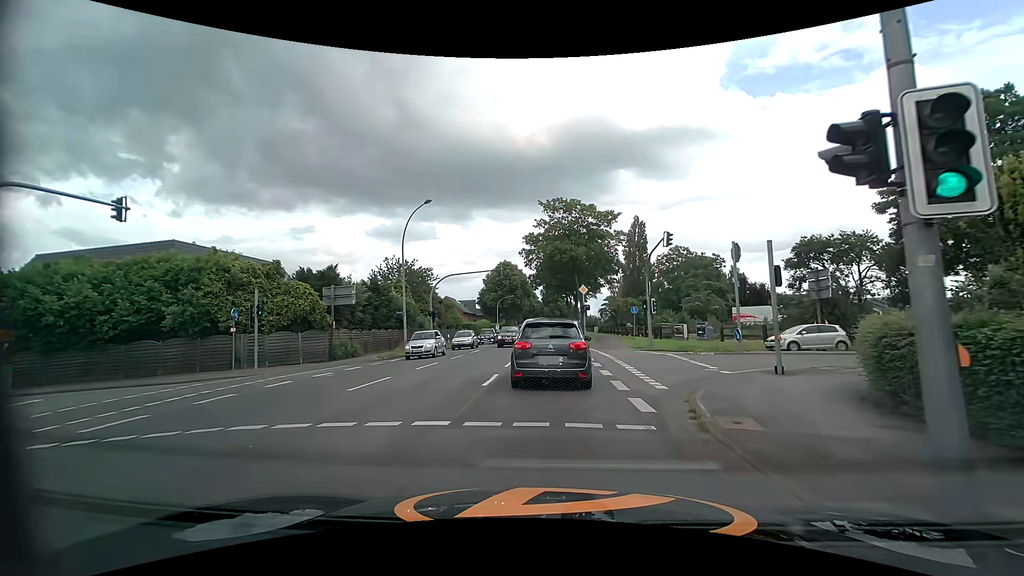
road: tertiary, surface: asphalt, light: Day
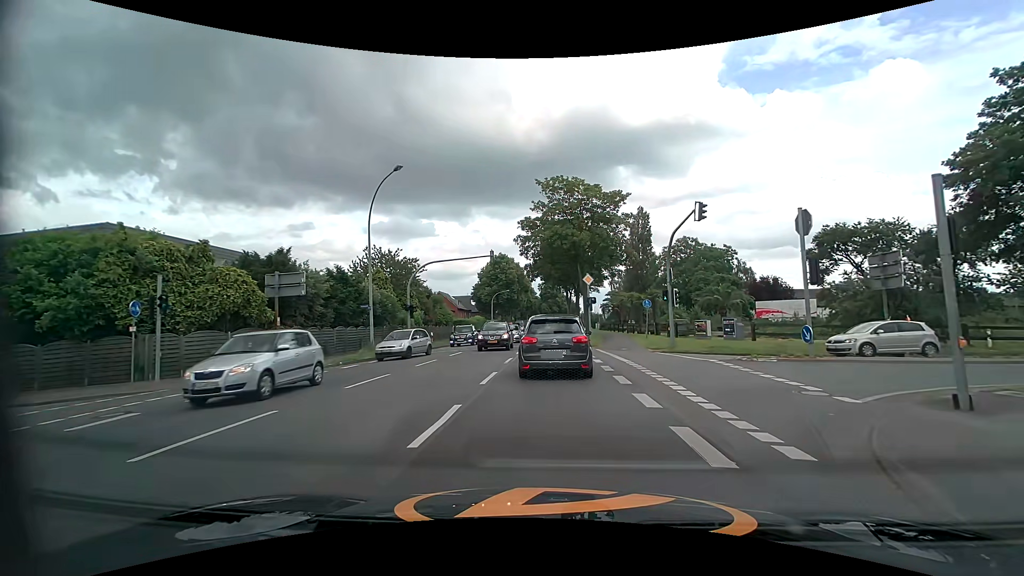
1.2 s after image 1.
(0.0, +6.3) m; +1°
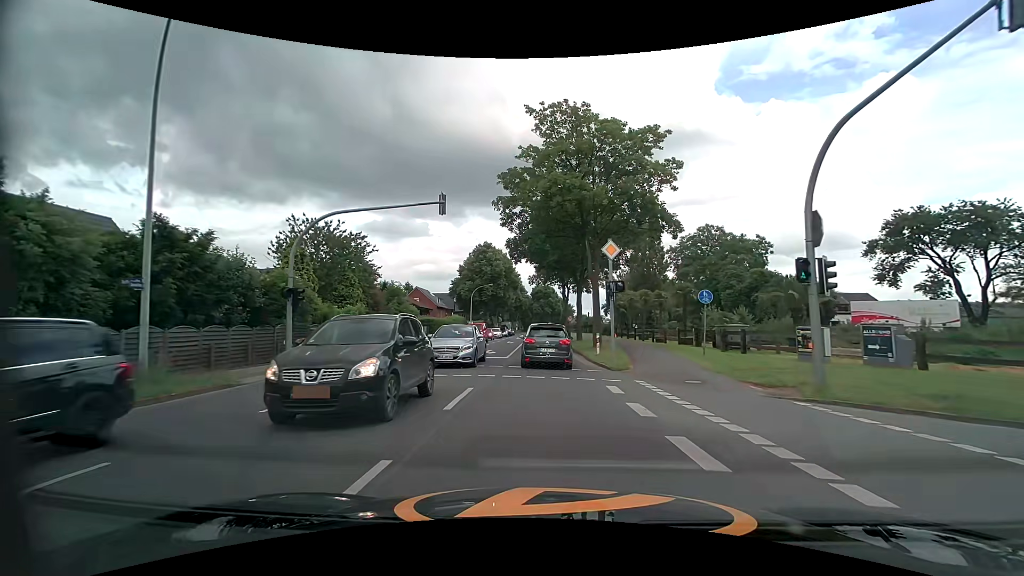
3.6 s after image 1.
(-0.2, +15.7) m; -1°
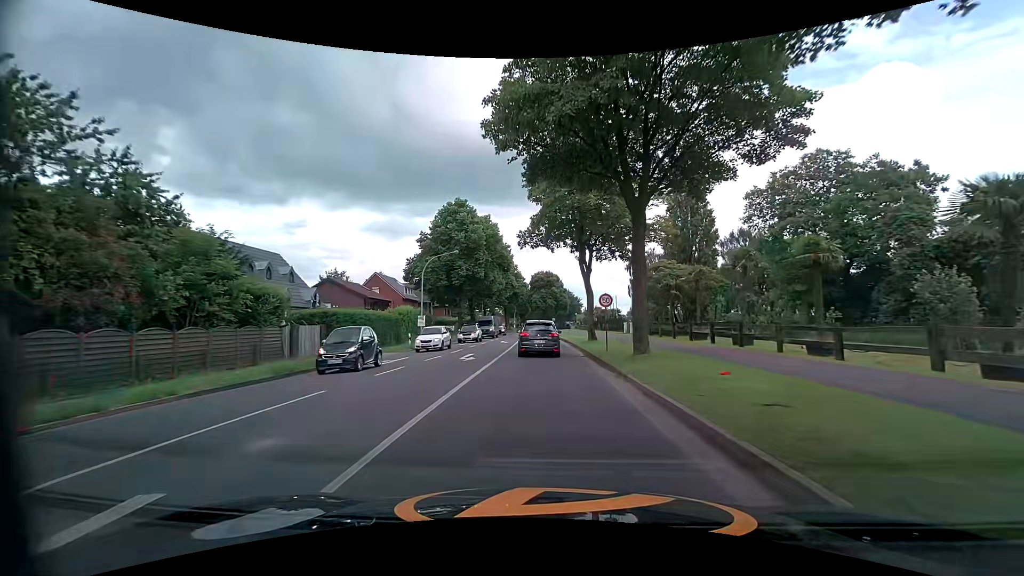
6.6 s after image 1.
(+0.1, +28.5) m; -1°
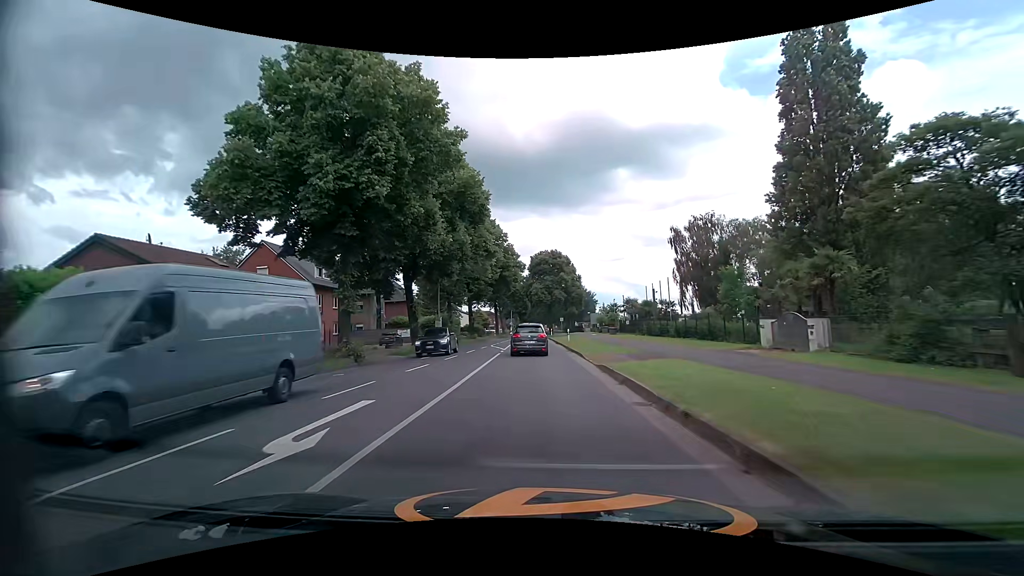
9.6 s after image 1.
(+0.2, +34.7) m; 0°
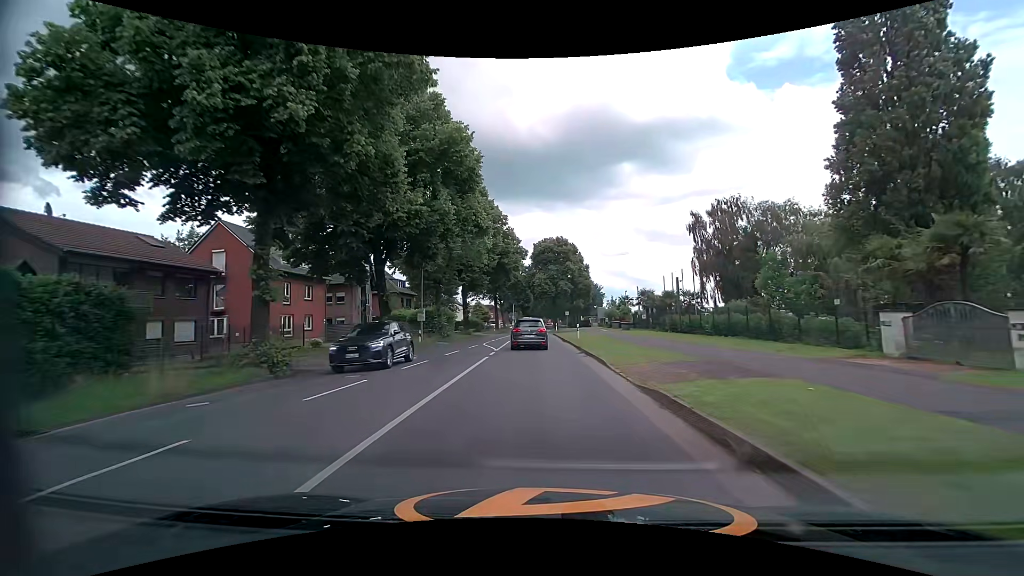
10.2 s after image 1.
(0.0, +7.3) m; 0°
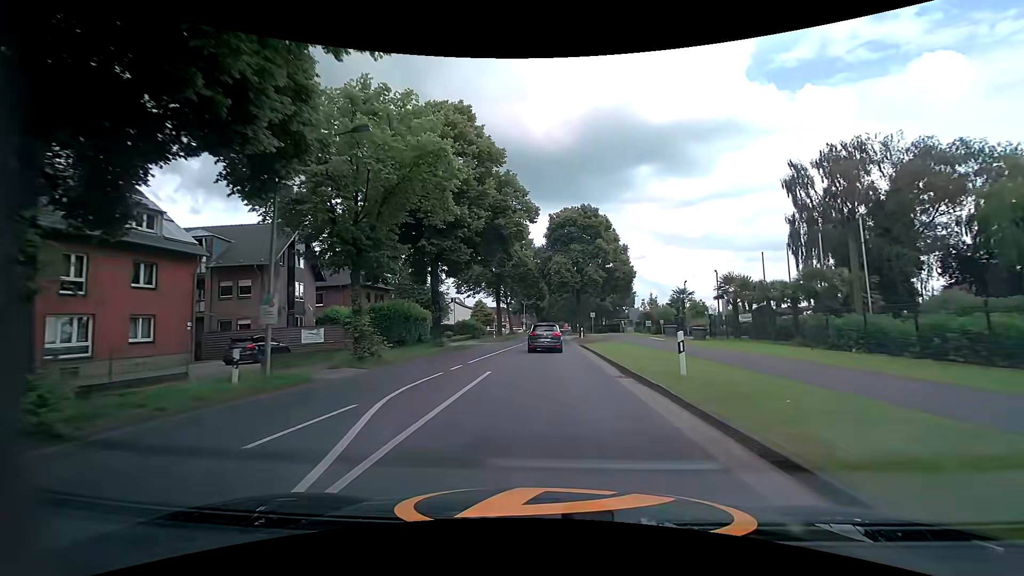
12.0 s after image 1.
(-0.4, +21.8) m; -2°
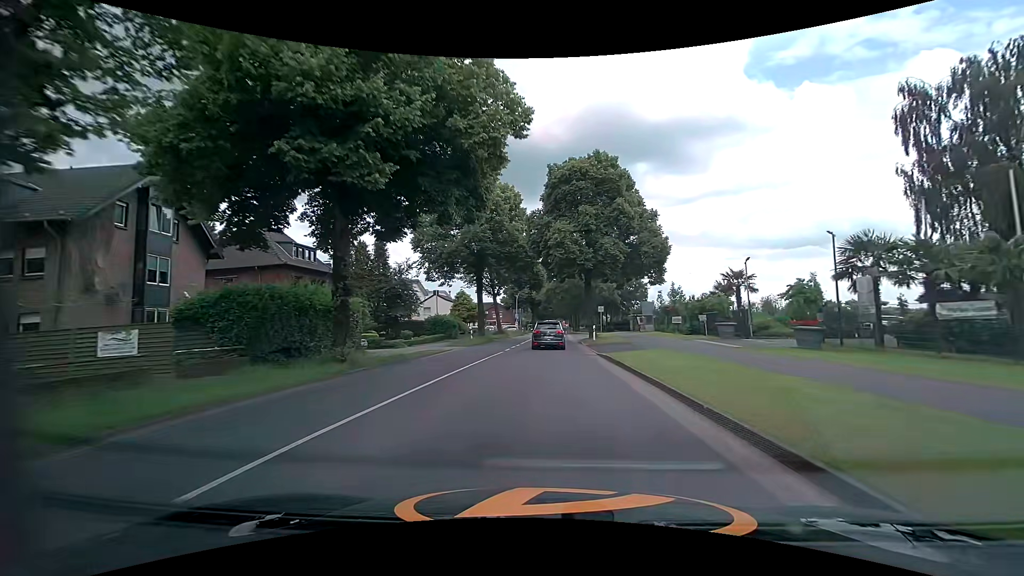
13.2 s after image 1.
(0.0, +15.3) m; 0°
(0, +10) (0, +20) (0, +30) (+1, +40) (+1, +50) (+1, +60) (+2, +70) (+2, +80) (+2, +90) (+3, +100) m
